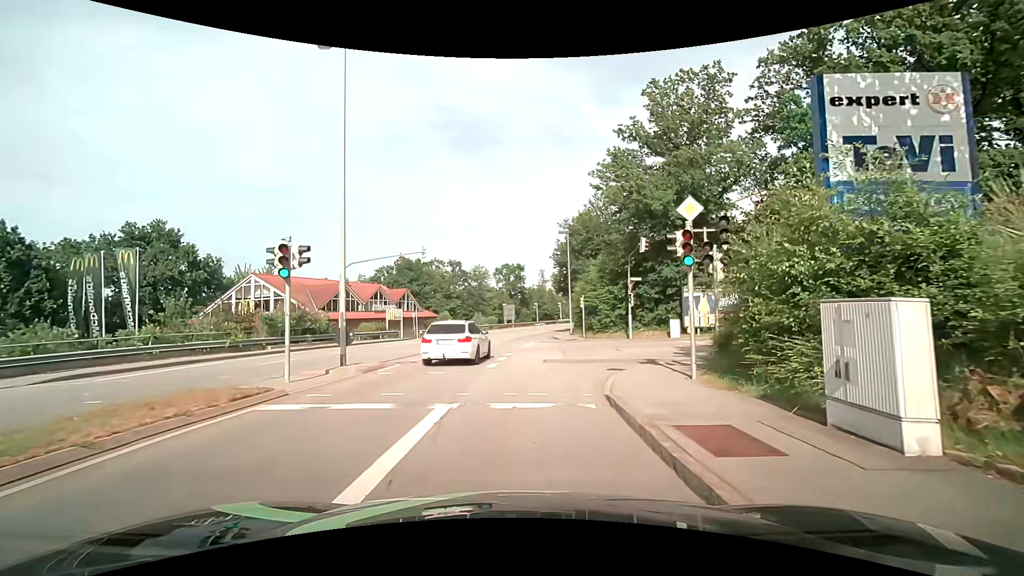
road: tertiary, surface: asphalt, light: Day
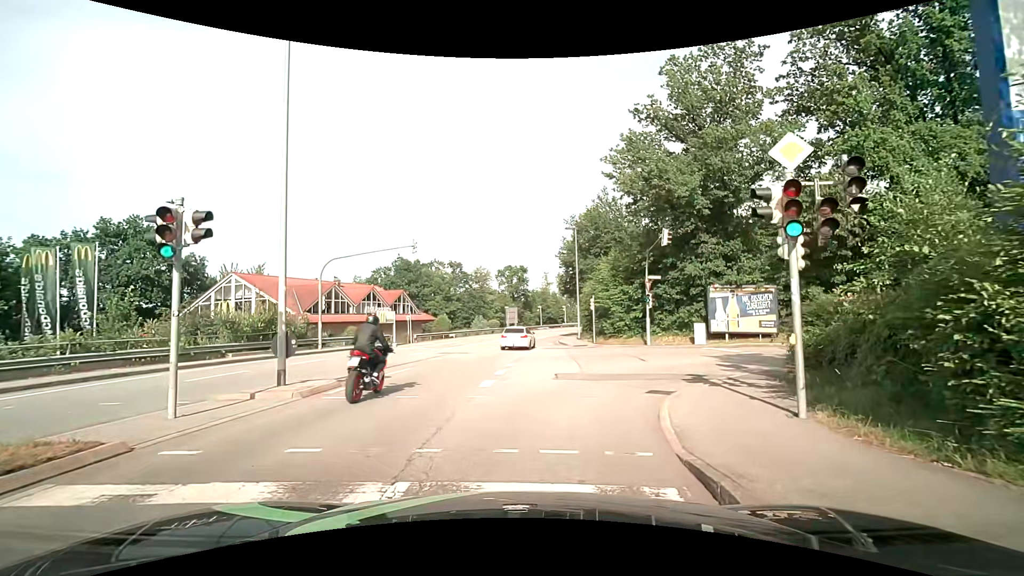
(0.0, +4.0) m; +1°
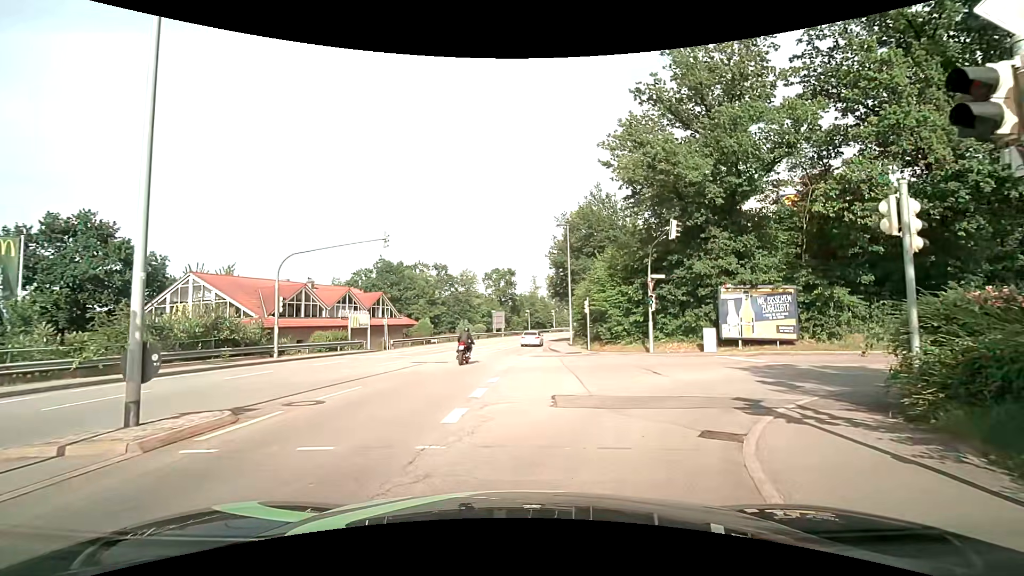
(0.0, +3.8) m; +1°
(+2, +10) (+9, +17) (+18, +19) (+28, +19) (+38, +19) (+48, +18) (+58, +18) (+68, +19) (+78, +20) (+88, +23) m
